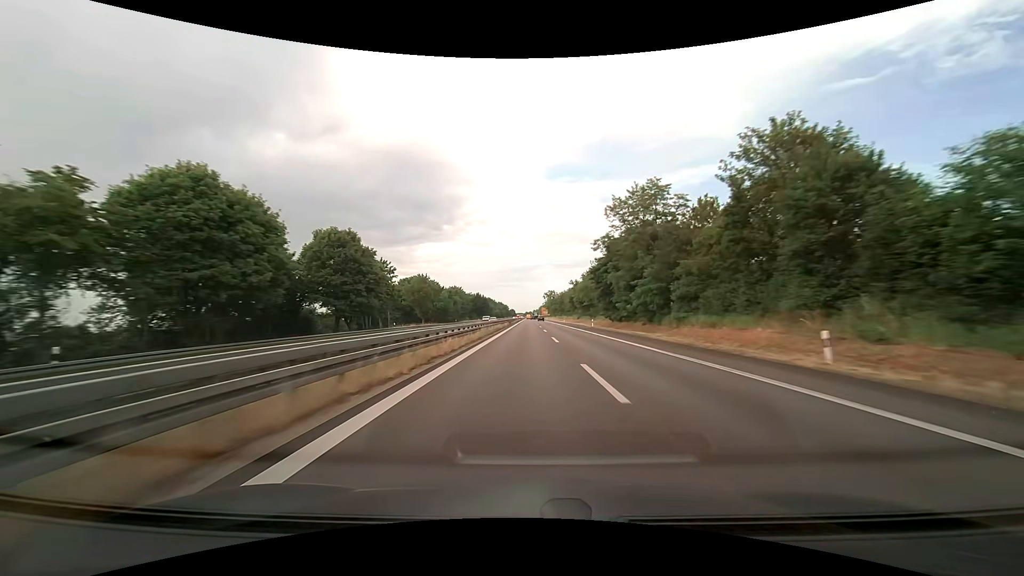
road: trunk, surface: asphalt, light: Day
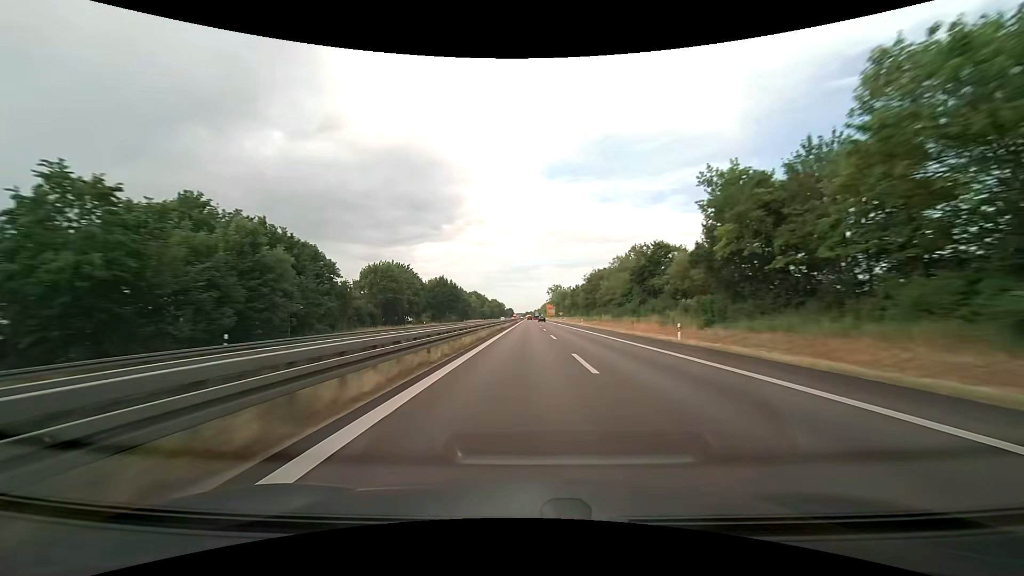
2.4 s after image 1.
(-0.1, +86.4) m; 0°
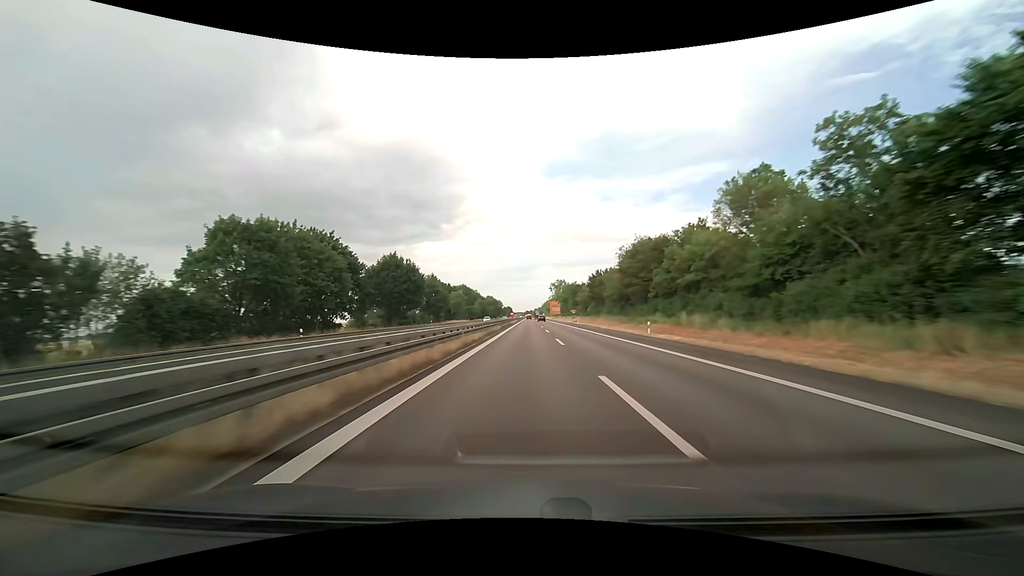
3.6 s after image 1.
(0.0, +42.9) m; 0°
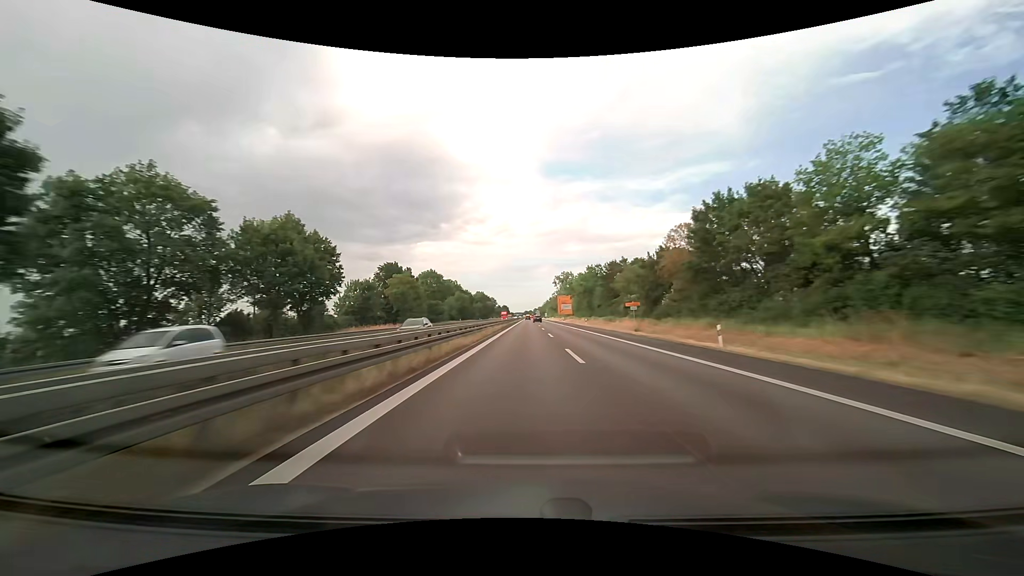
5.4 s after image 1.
(0.0, +62.7) m; 0°
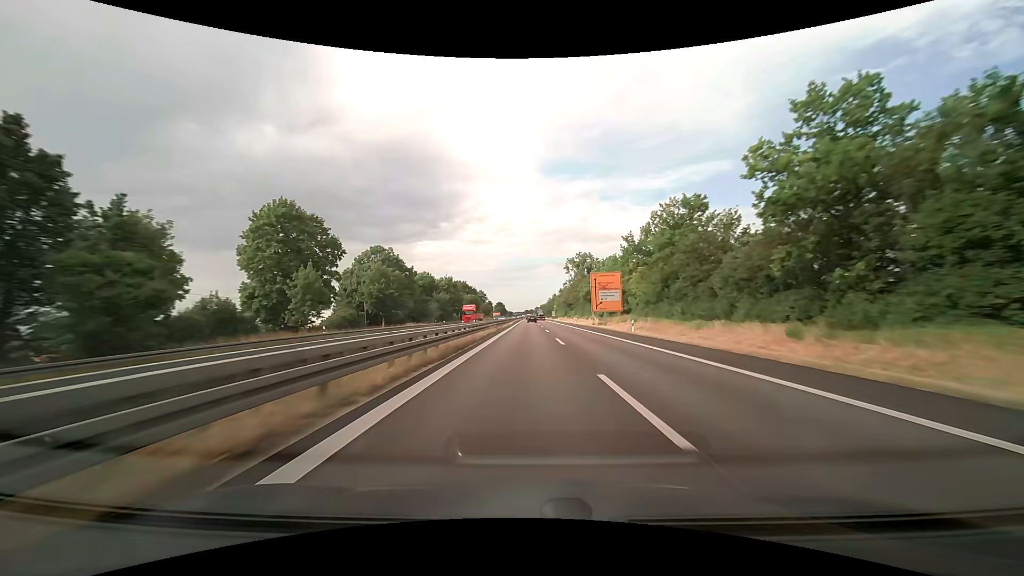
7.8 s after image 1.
(-0.1, +81.1) m; 0°
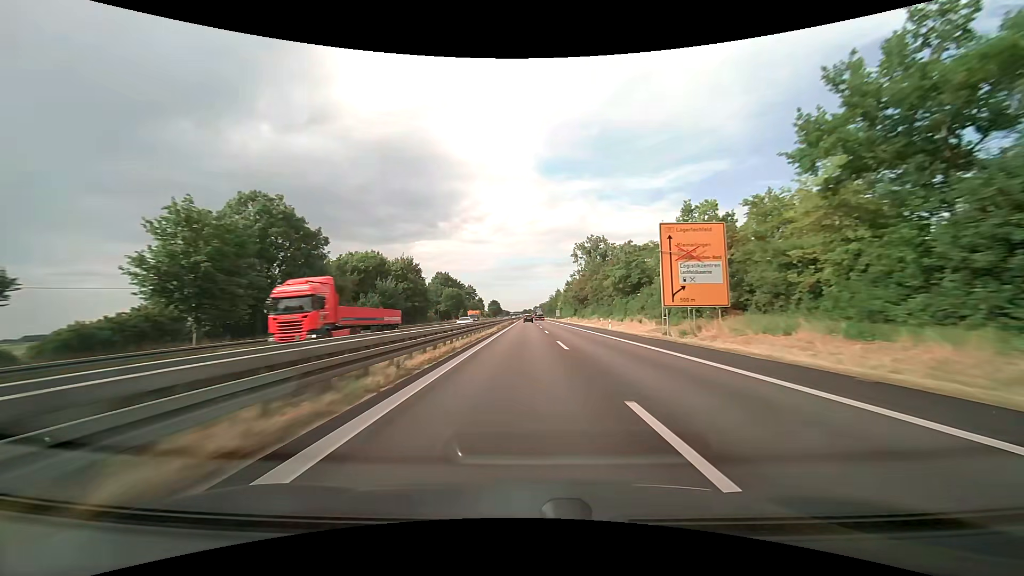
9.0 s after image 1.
(+0.1, +39.6) m; 0°
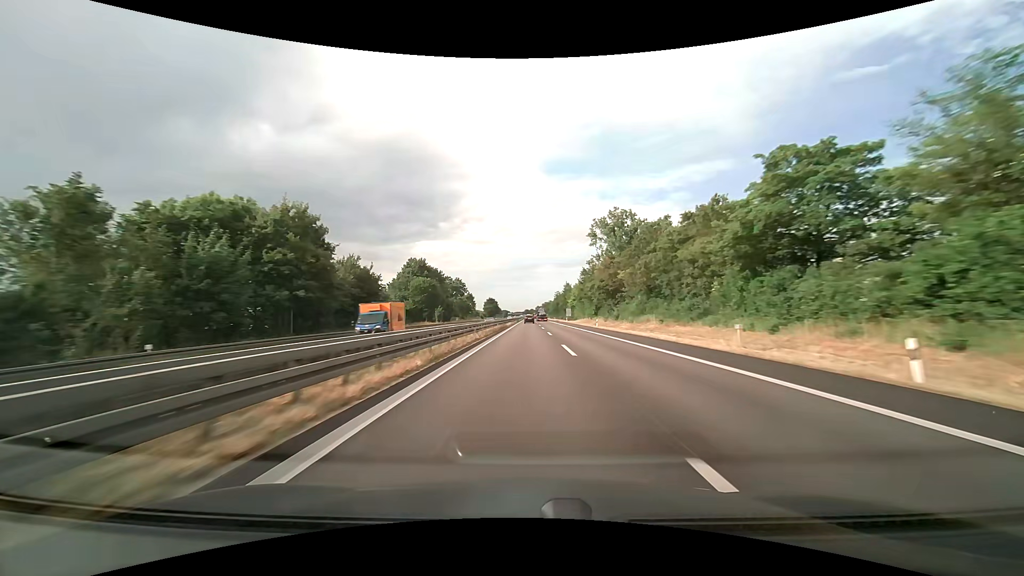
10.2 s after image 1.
(-0.1, +39.0) m; 0°
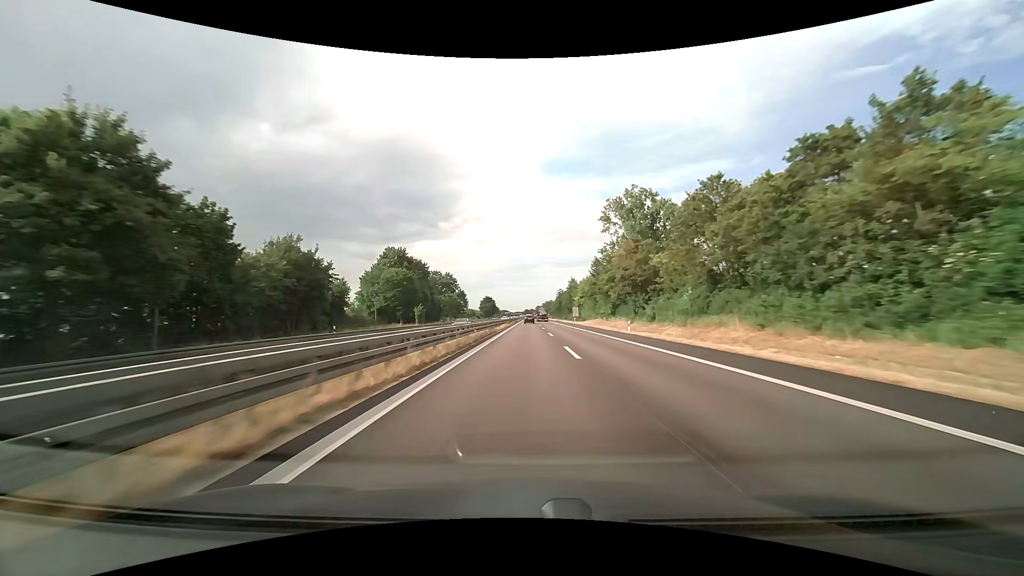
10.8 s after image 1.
(0.0, +19.3) m; 0°
(0, +10) (0, +20) (0, +30) (0, +40) (0, +50) (0, +60) (0, +70) (0, +80) (0, +90) (0, +100) m
